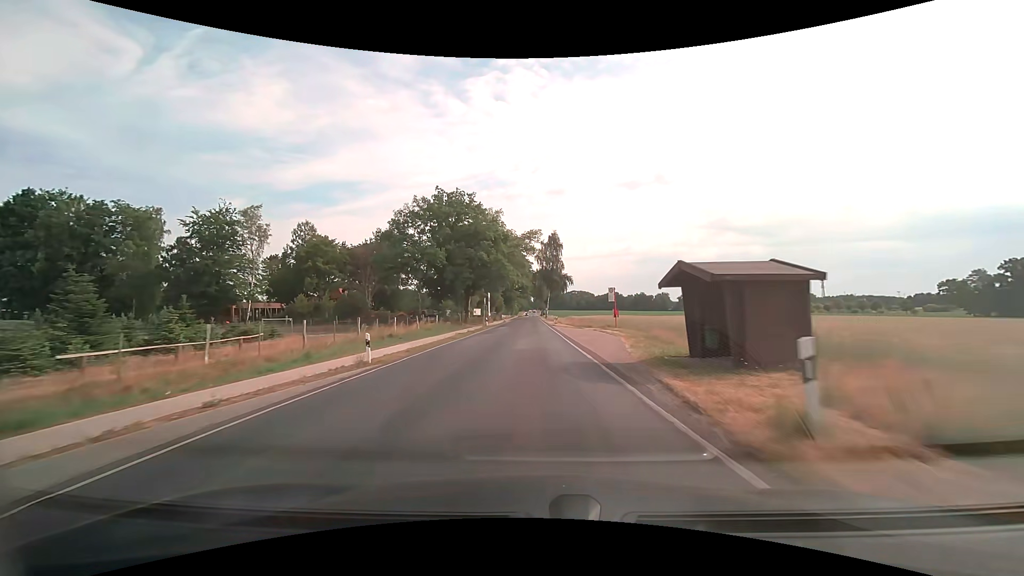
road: secondary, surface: asphalt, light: Day
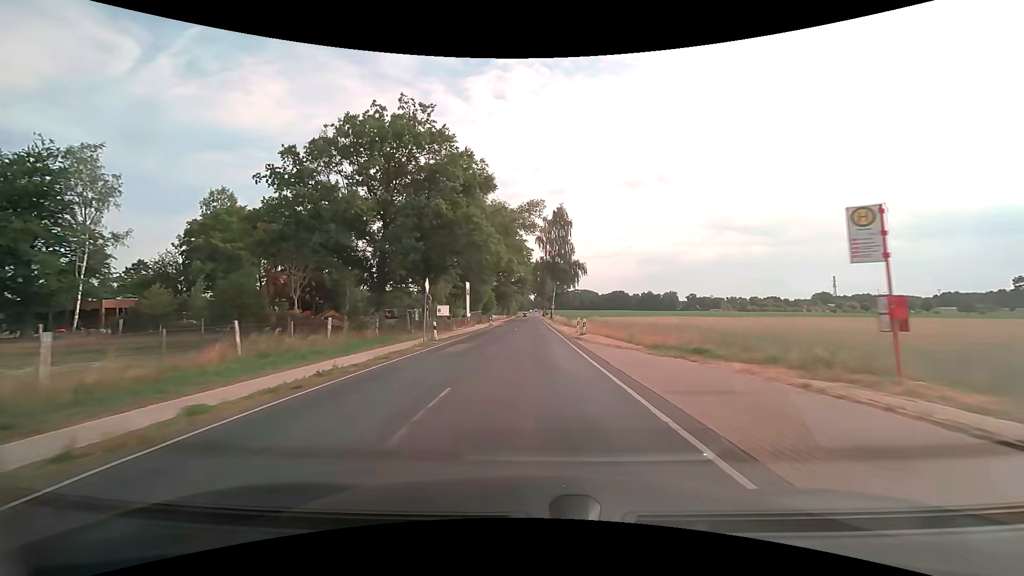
(0.0, +31.0) m; 0°
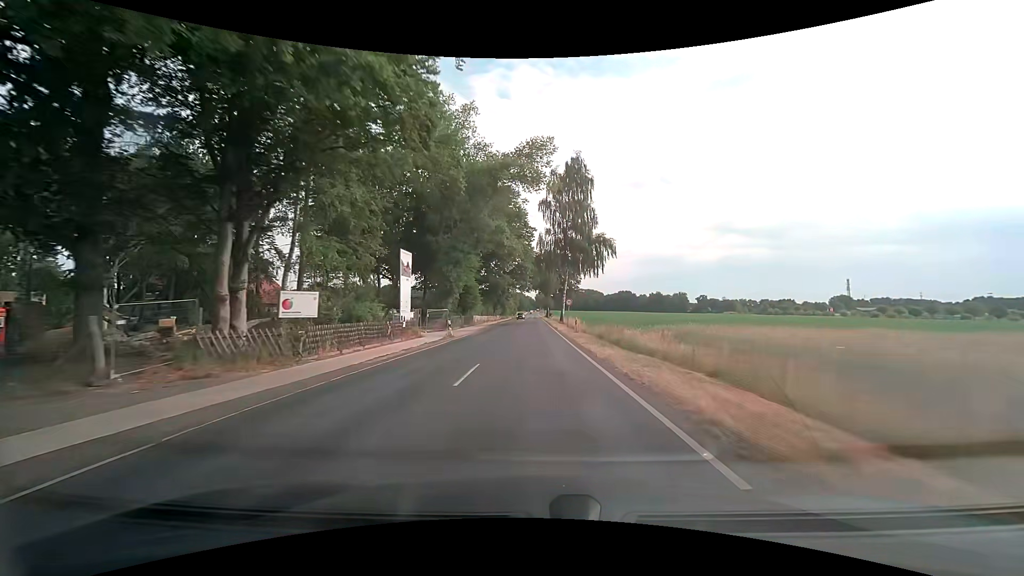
(0.0, +31.3) m; 0°
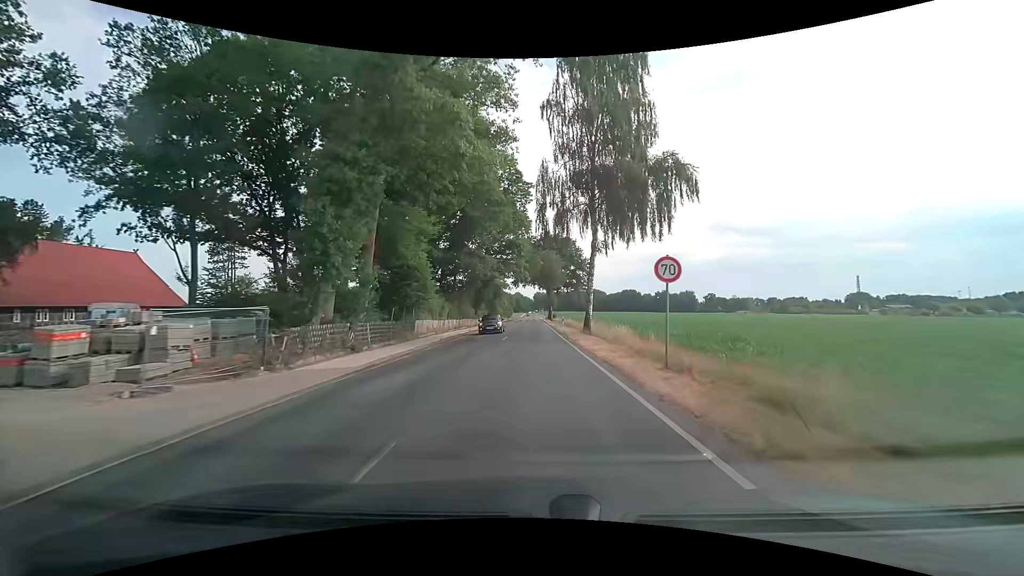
(+0.1, +31.6) m; 0°
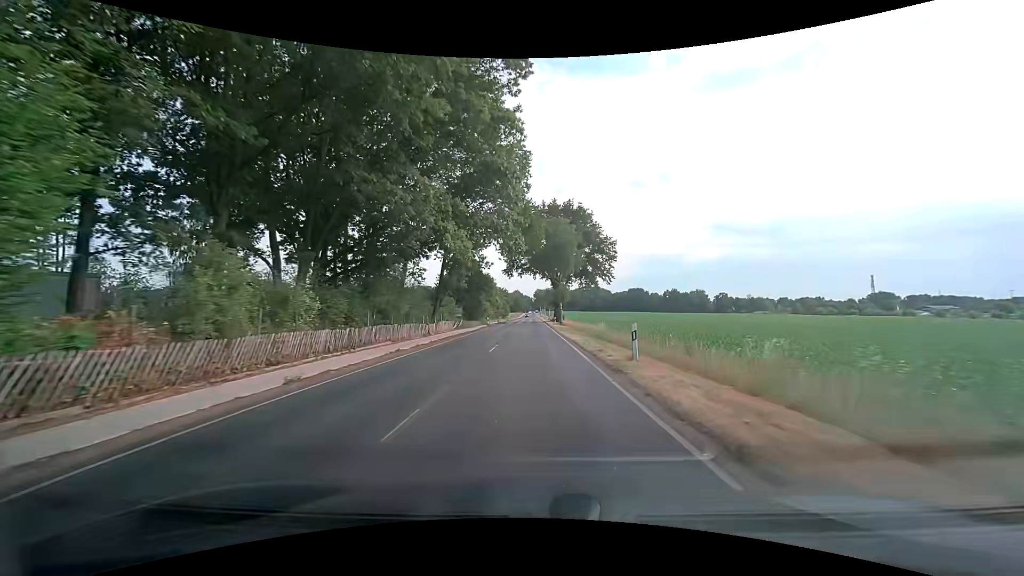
(+0.2, +31.7) m; 0°
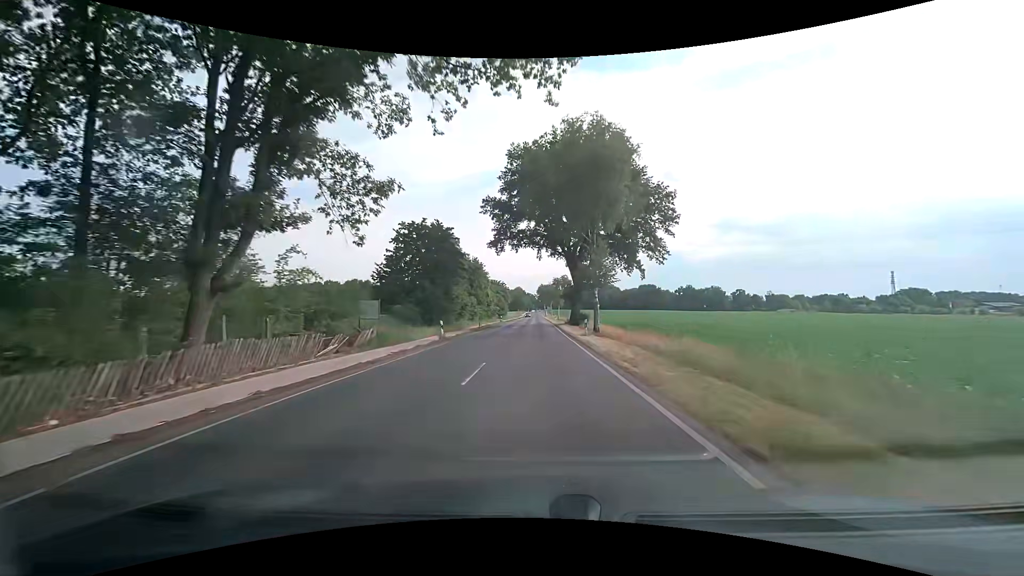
(0.0, +31.8) m; 0°
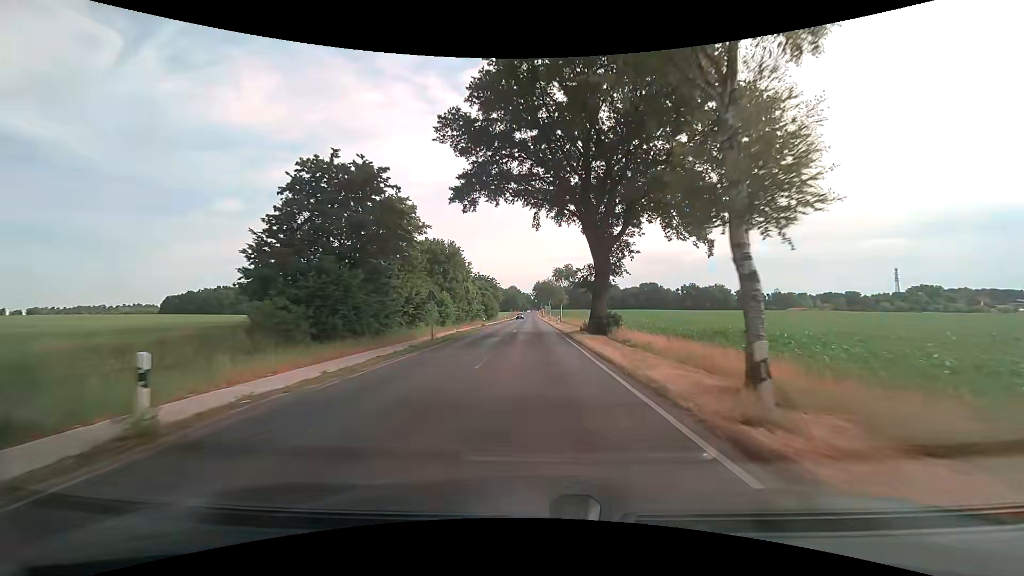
(+0.2, +21.3) m; +1°
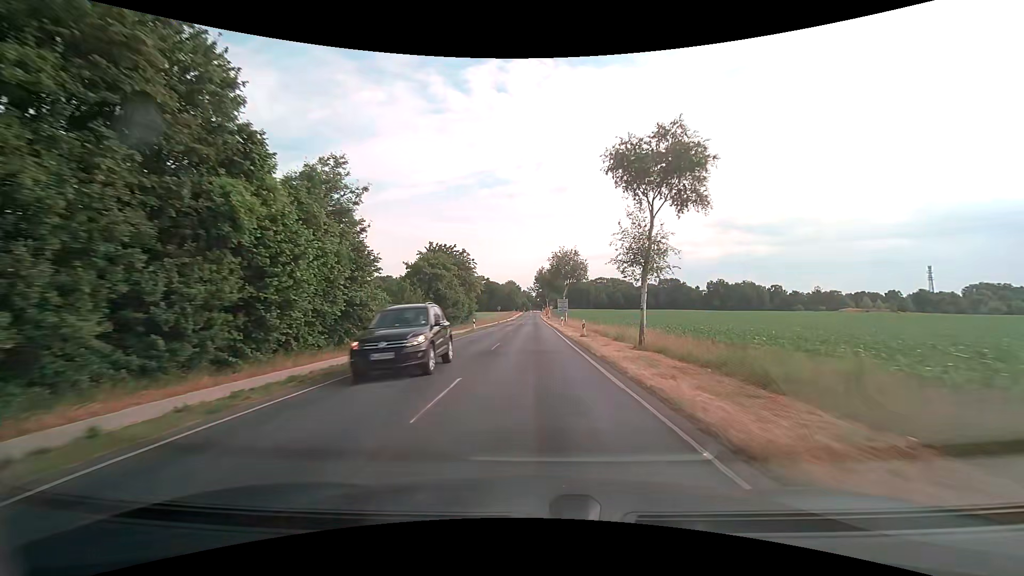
(-0.1, +53.5) m; -1°
(0, +10) (0, +20) (0, +30) (0, +40) (0, +50) (0, +60) (0, +70) (0, +80) (0, +90) (0, +100) m
